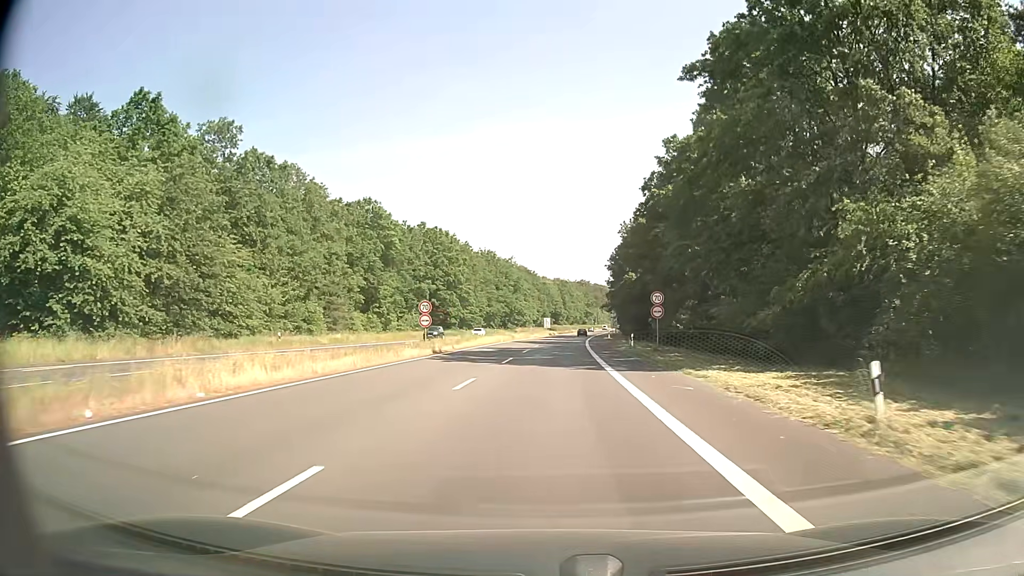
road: secondary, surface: asphalt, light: Day
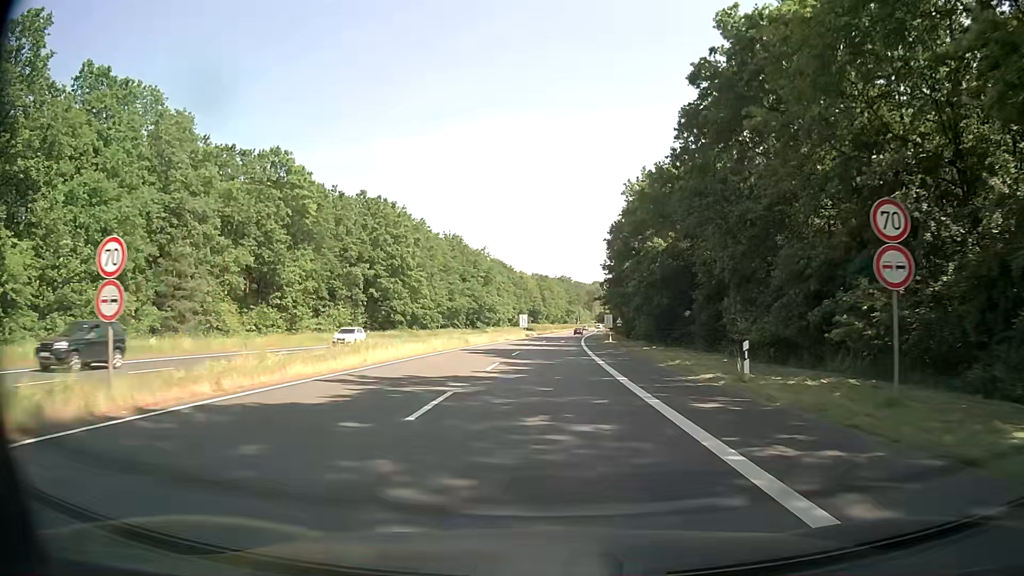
(+0.6, +28.9) m; +2°
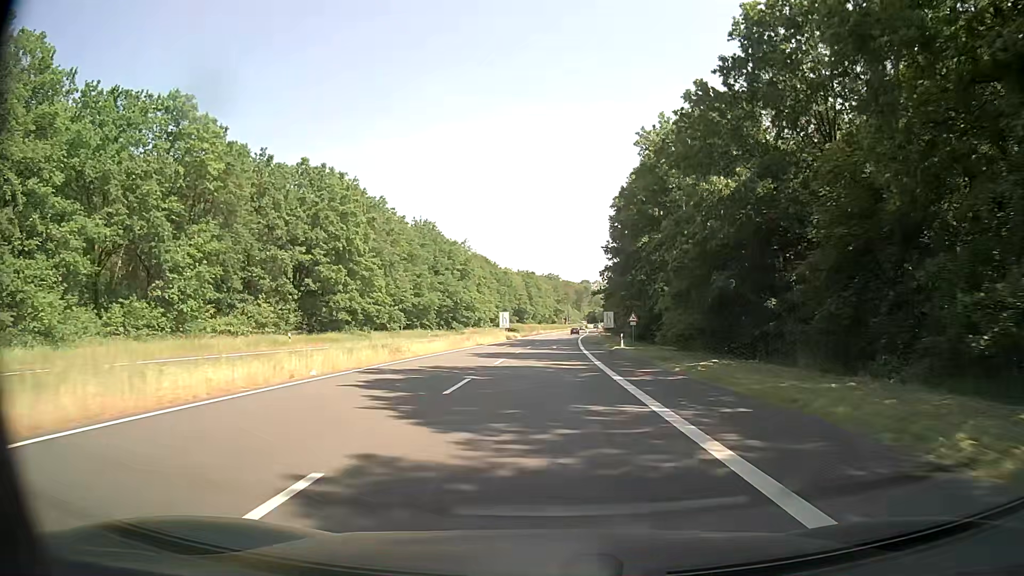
(+0.2, +19.7) m; +1°
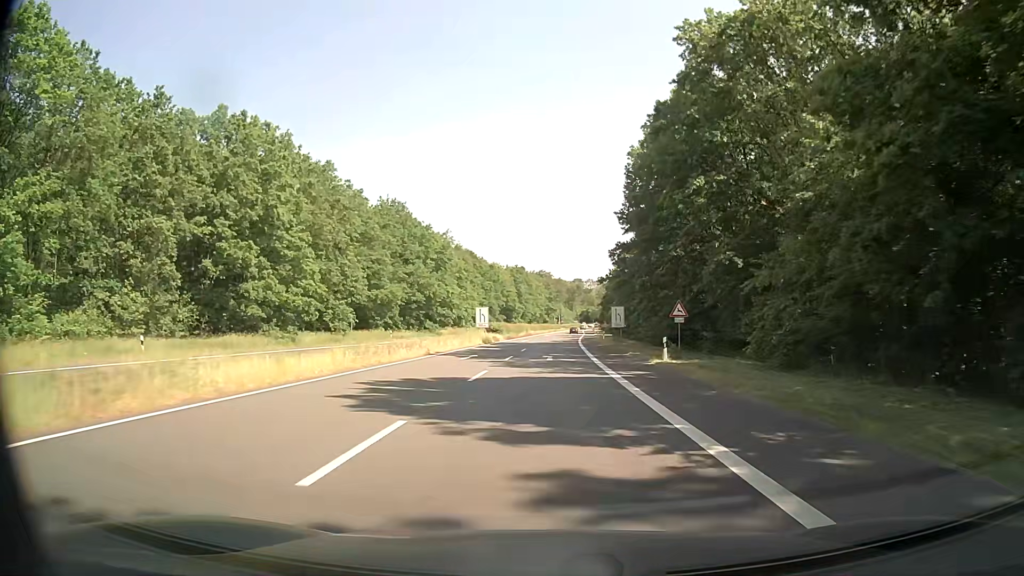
(+0.2, +20.0) m; +1°
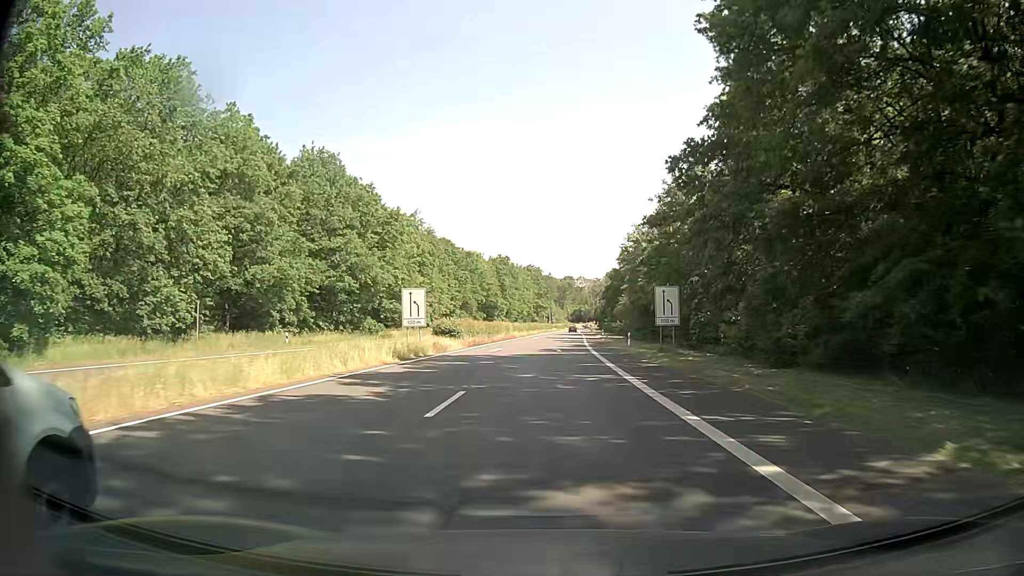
(+0.3, +31.0) m; +1°
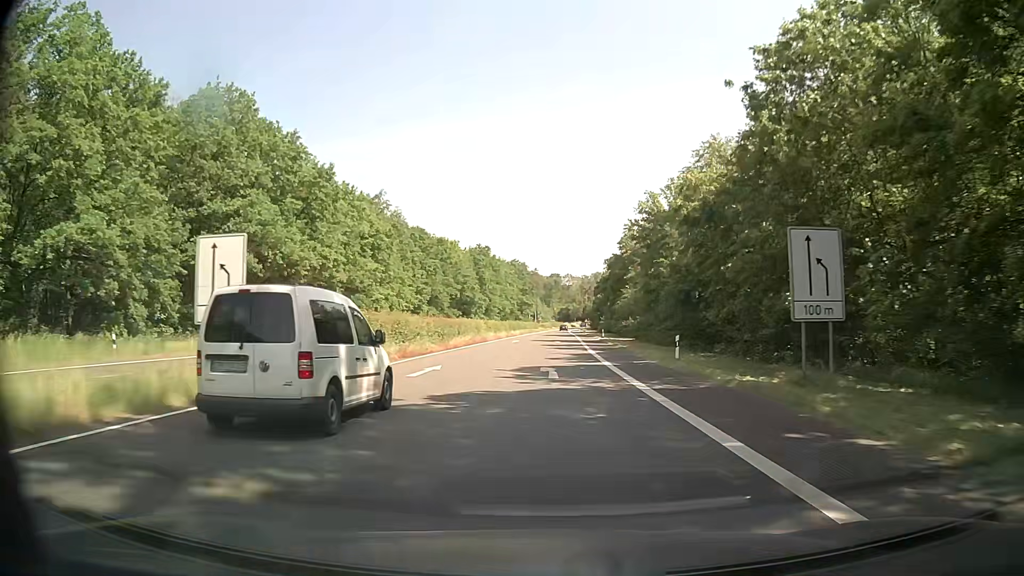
(+0.3, +21.2) m; +2°
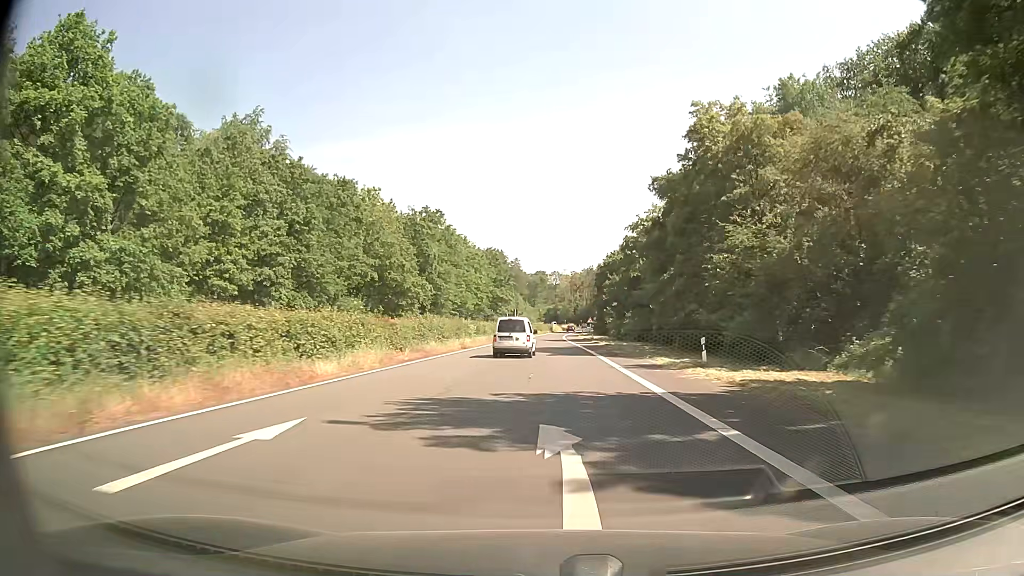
(+0.5, +53.8) m; +1°
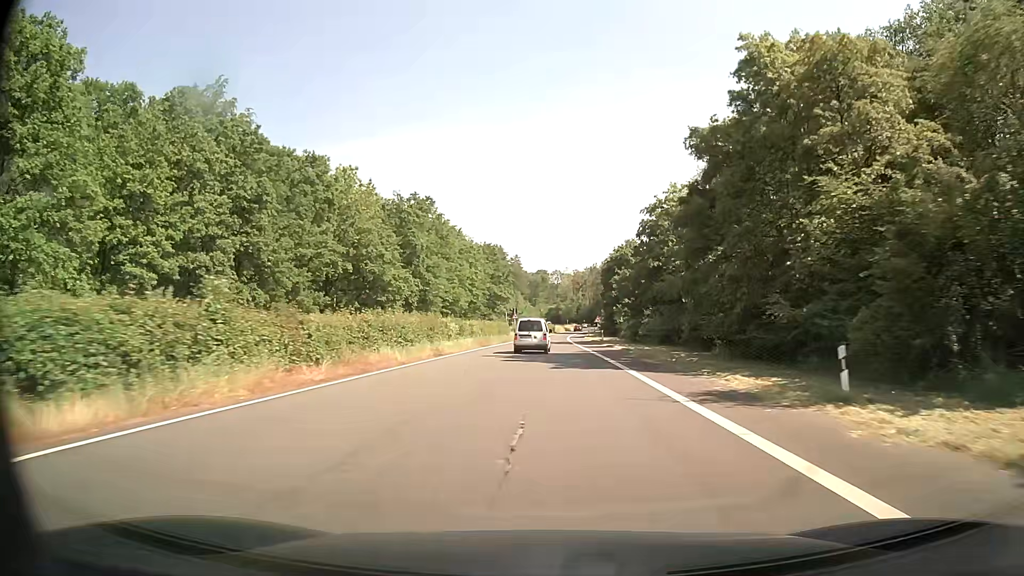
(0.0, +10.8) m; 0°
(0, +10) (0, +20) (0, +30) (0, +40) (0, +50) (+1, +60) (+1, +70) (+2, +80) (+2, +90) (+3, +100) m
